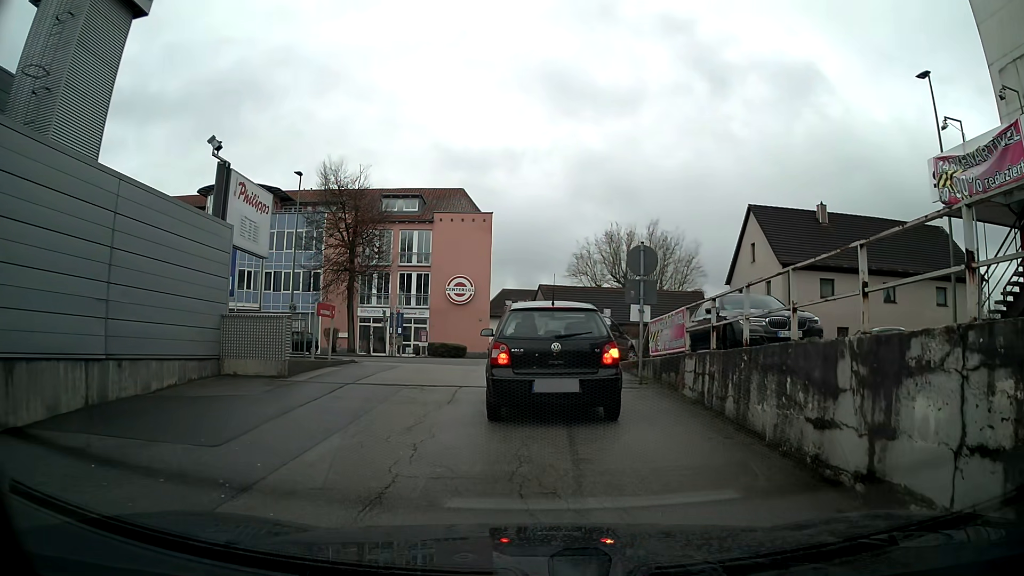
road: service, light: Day
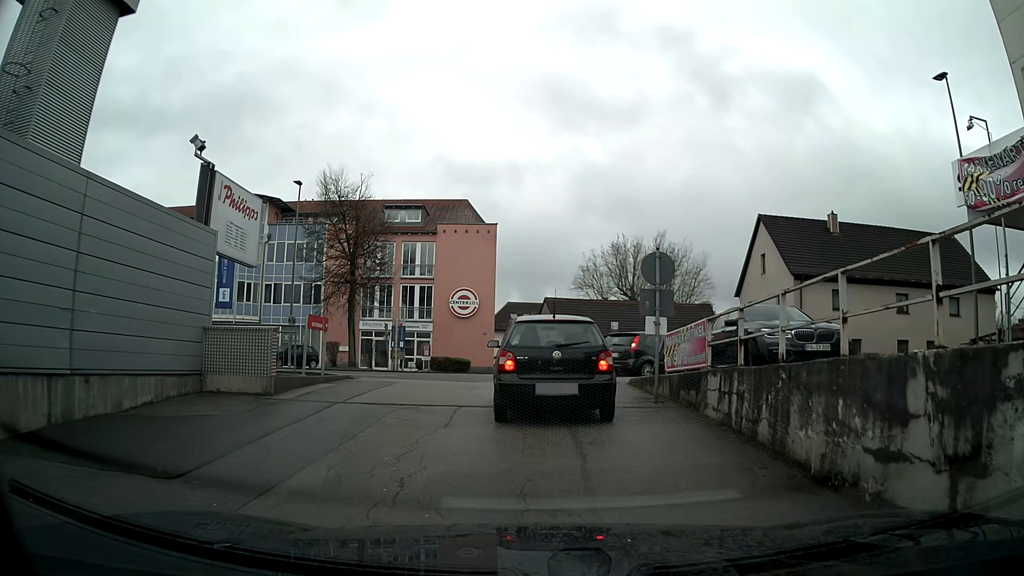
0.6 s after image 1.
(0.0, +1.1) m; 0°
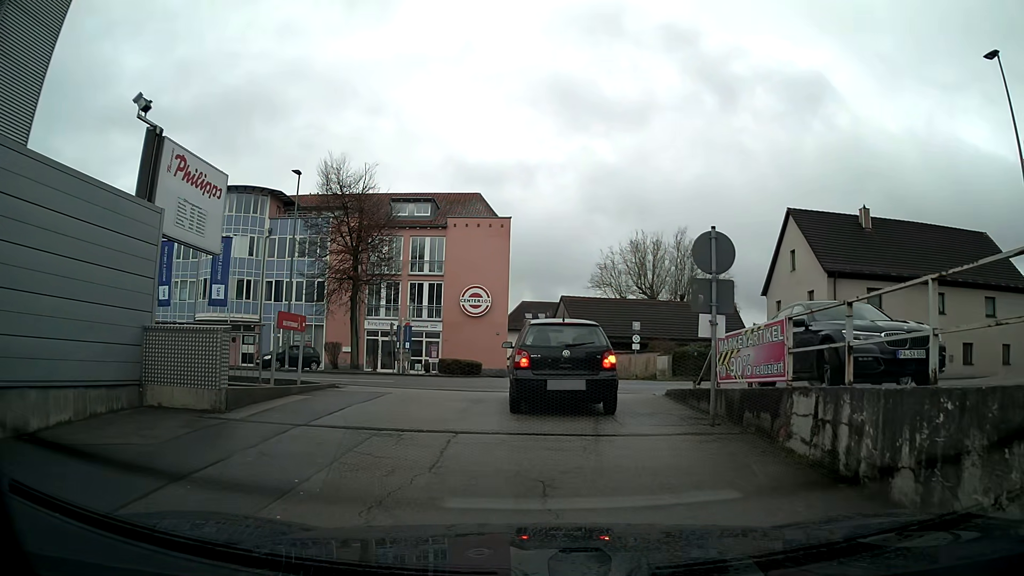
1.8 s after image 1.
(0.0, +2.7) m; -1°
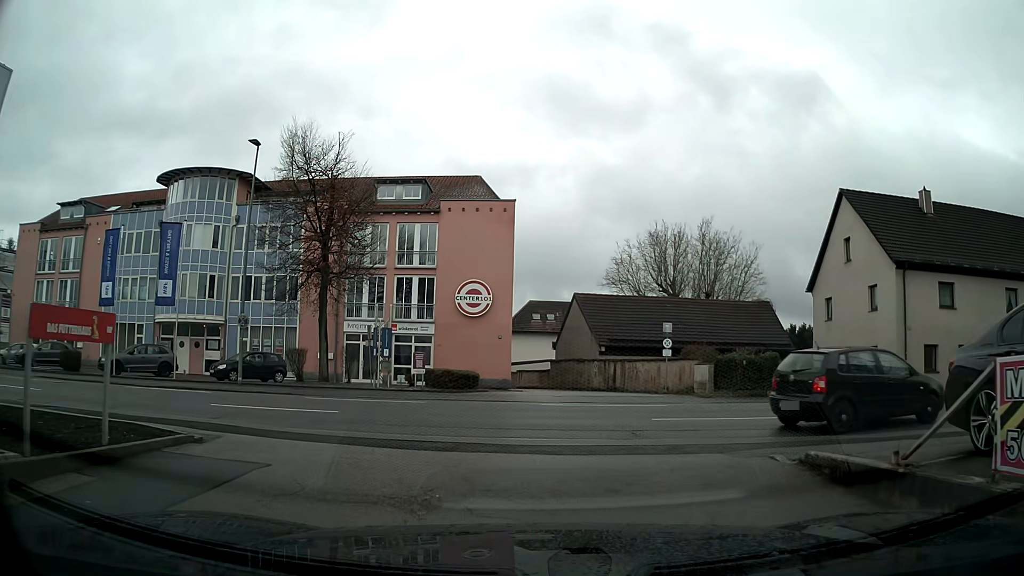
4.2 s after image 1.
(-0.1, +6.7) m; -1°
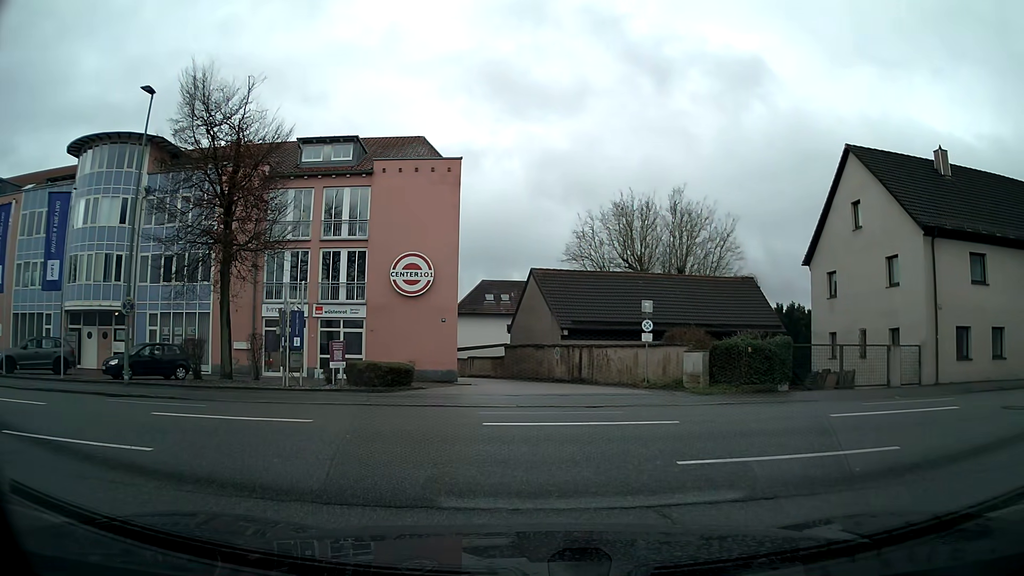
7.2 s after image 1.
(+0.1, +5.5) m; +2°
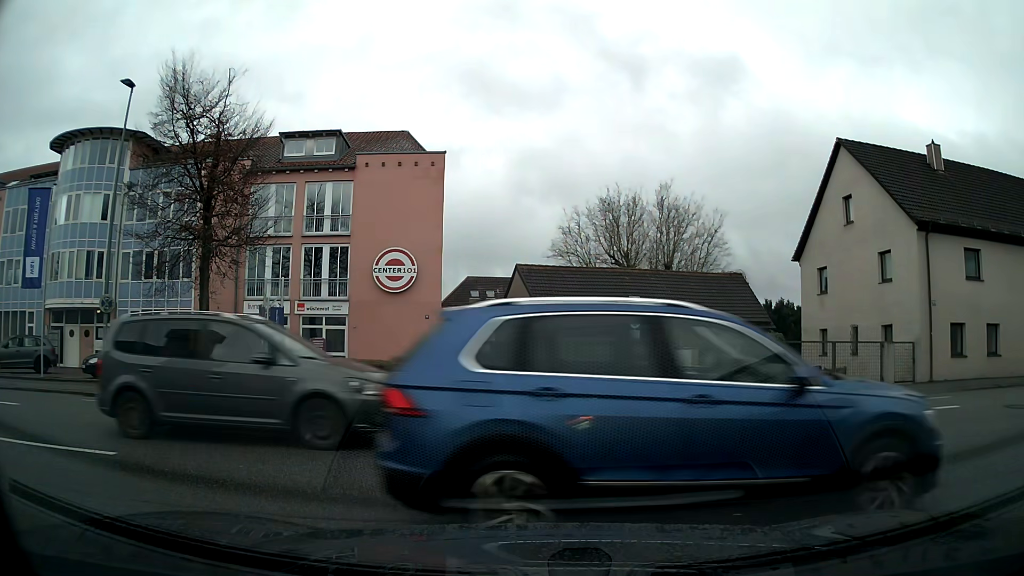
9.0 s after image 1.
(0.0, +0.5) m; 0°
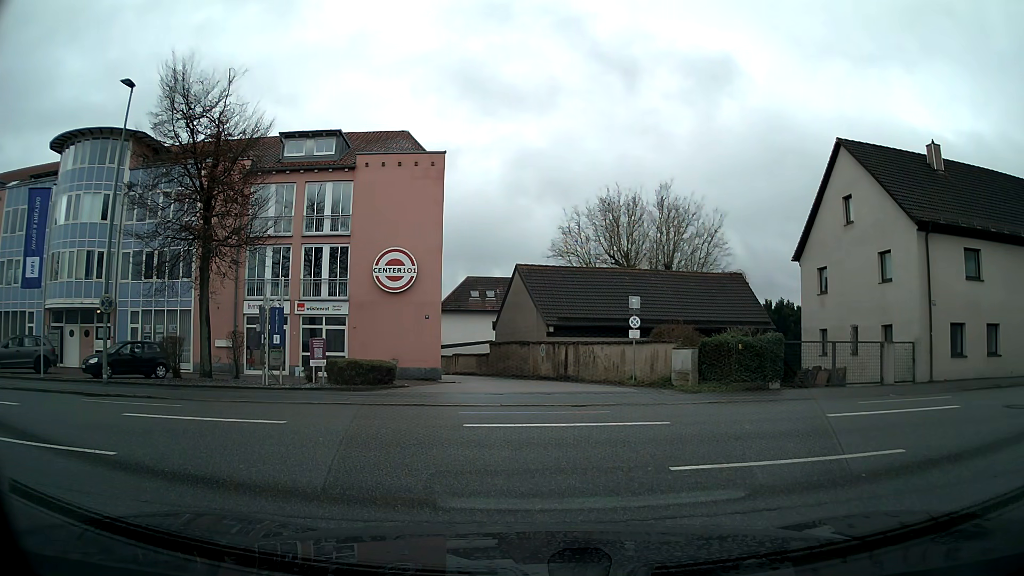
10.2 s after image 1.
(0.0, 0.0) m; 0°
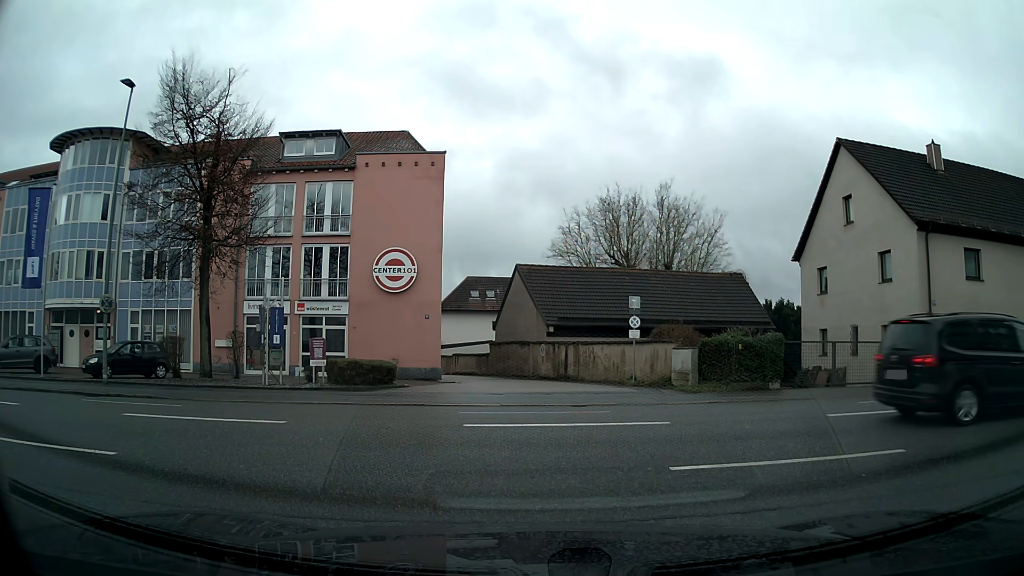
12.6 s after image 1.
(0.0, 0.0) m; 0°
